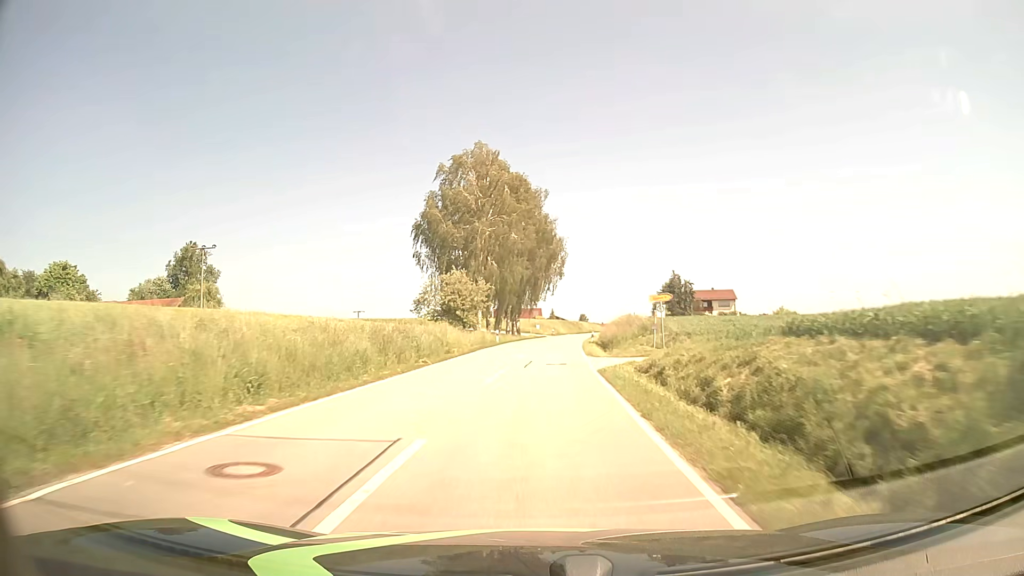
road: tertiary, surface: asphalt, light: Day
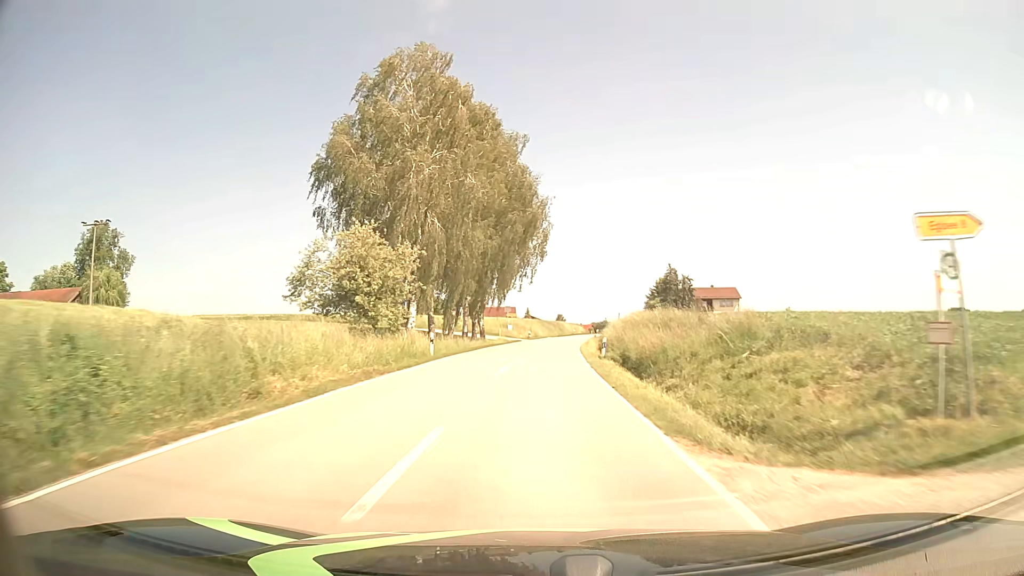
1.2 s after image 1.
(+0.4, +23.0) m; +2°
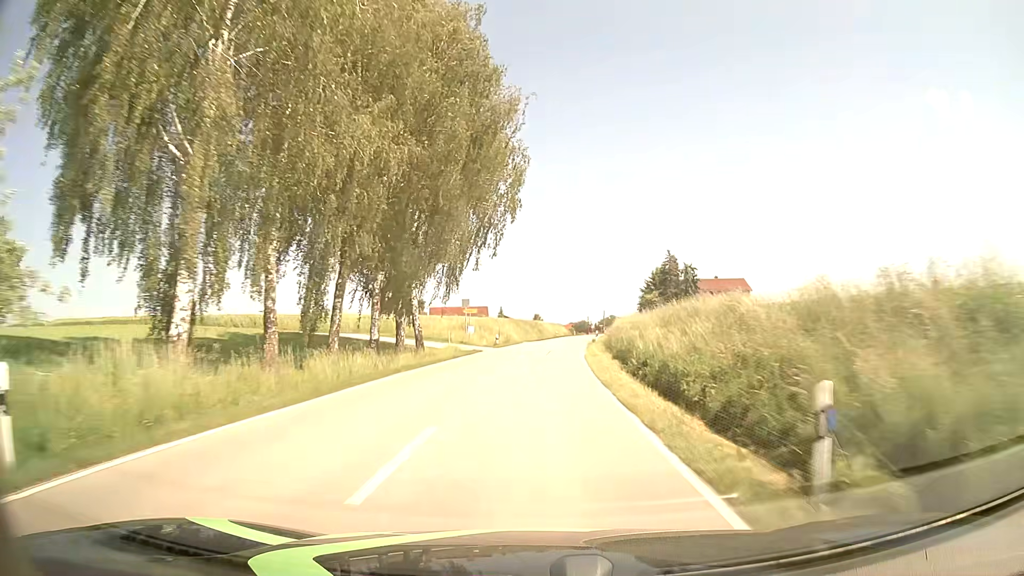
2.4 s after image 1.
(+0.5, +23.3) m; +2°
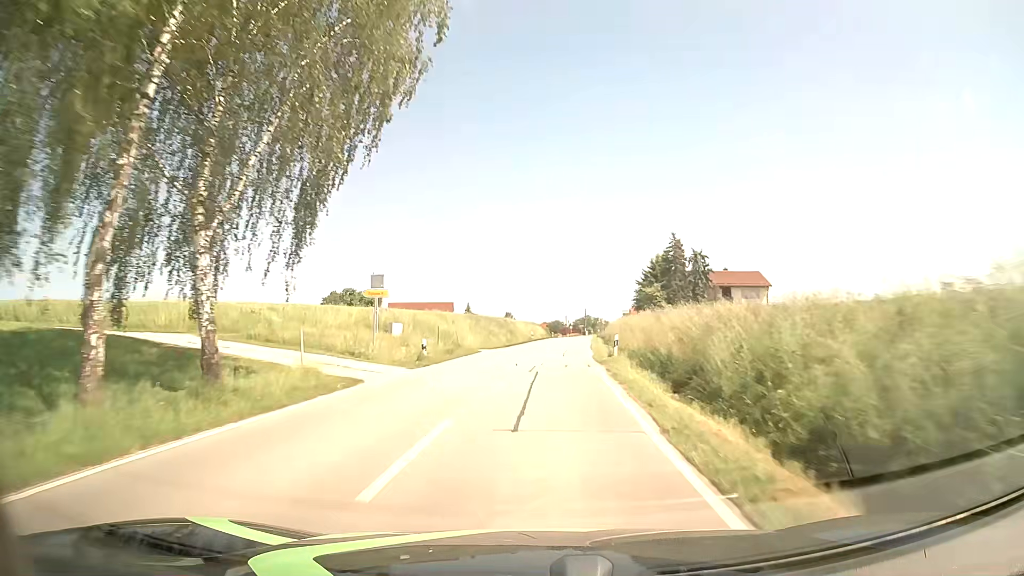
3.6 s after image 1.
(+0.4, +23.6) m; +2°
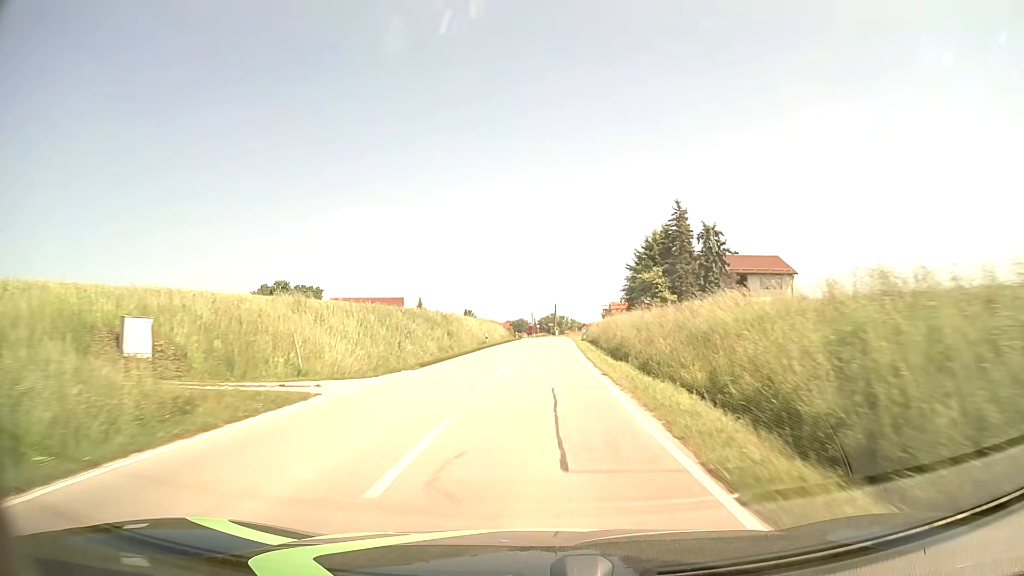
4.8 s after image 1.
(+0.6, +23.6) m; +3°
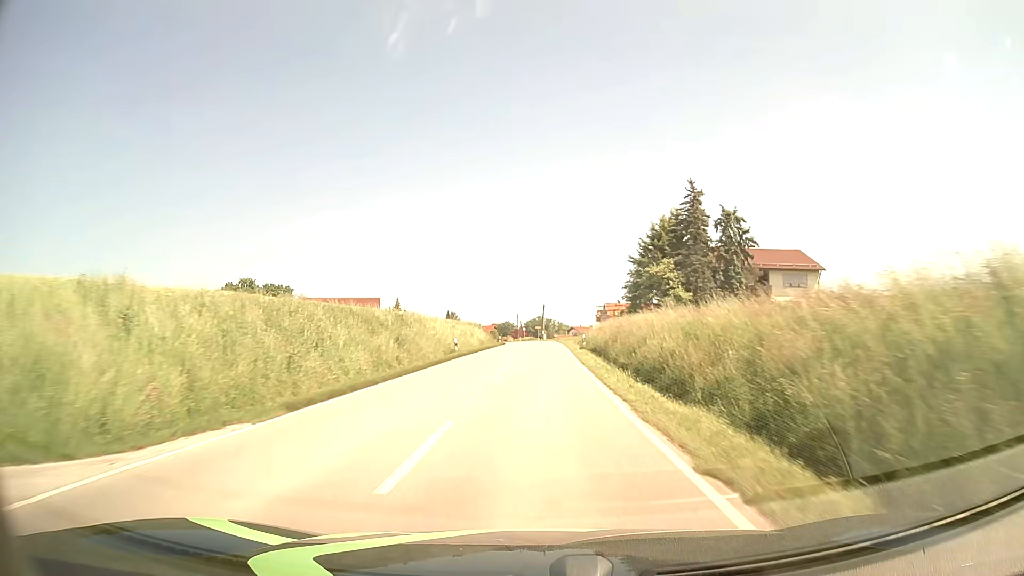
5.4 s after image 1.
(+0.1, +11.7) m; +1°
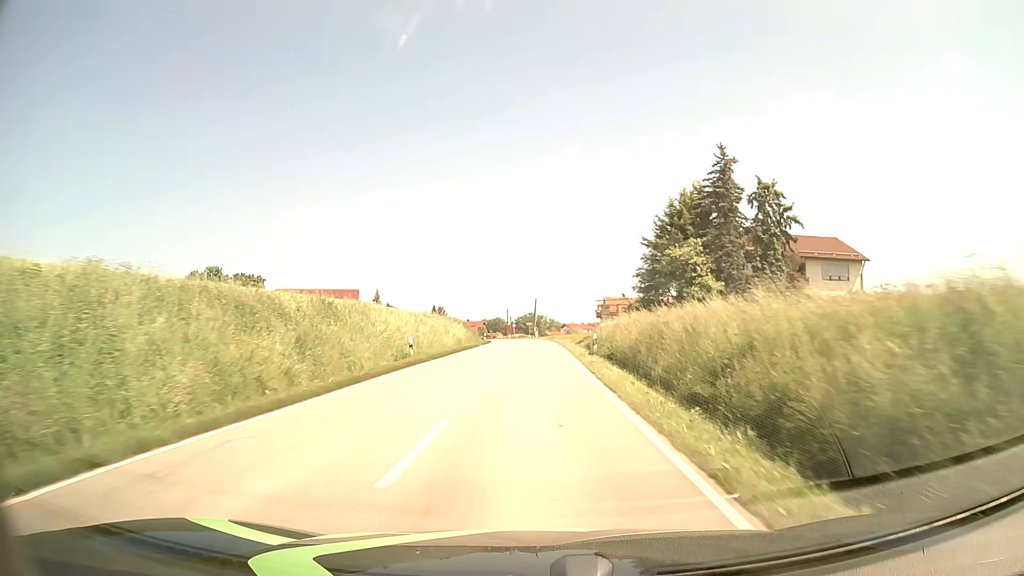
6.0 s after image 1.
(+0.1, +11.7) m; +1°
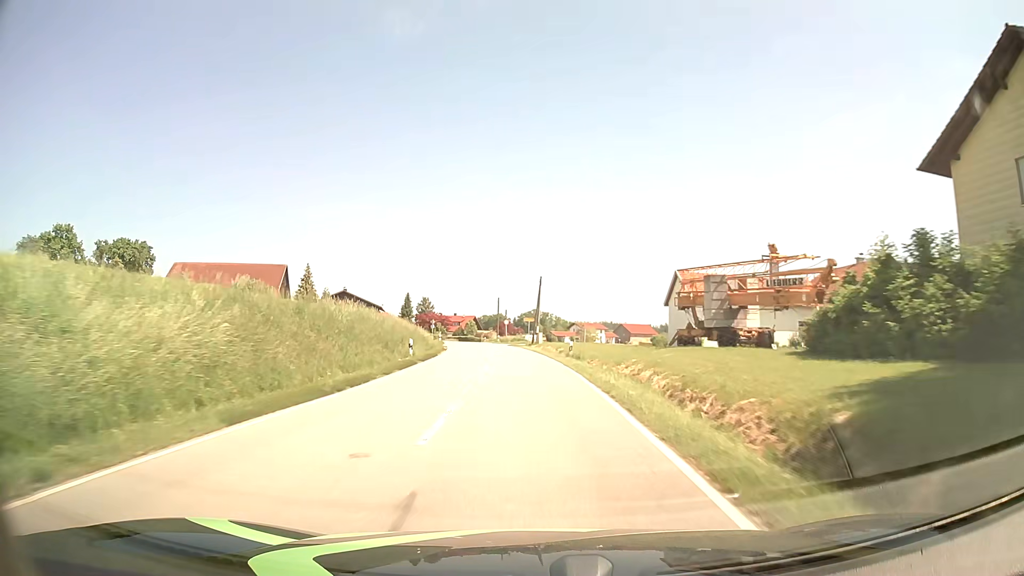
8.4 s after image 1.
(+0.2, +45.2) m; -1°
(0, +10) (0, +20) (0, +30) (-1, +40) (-2, +50) (-3, +60) (-4, +70) (-6, +80) (-7, +90) (-8, +100) m
